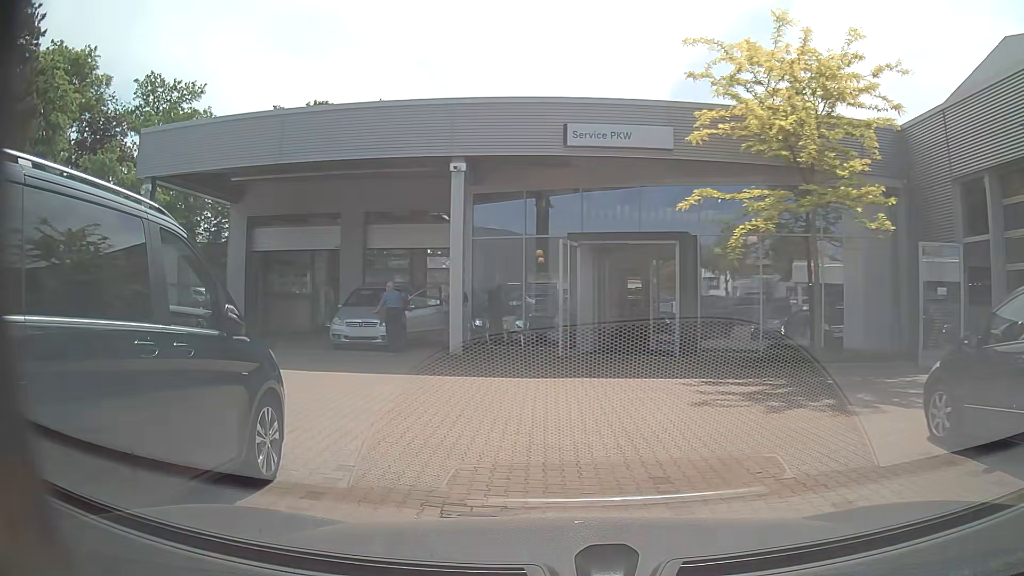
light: Day
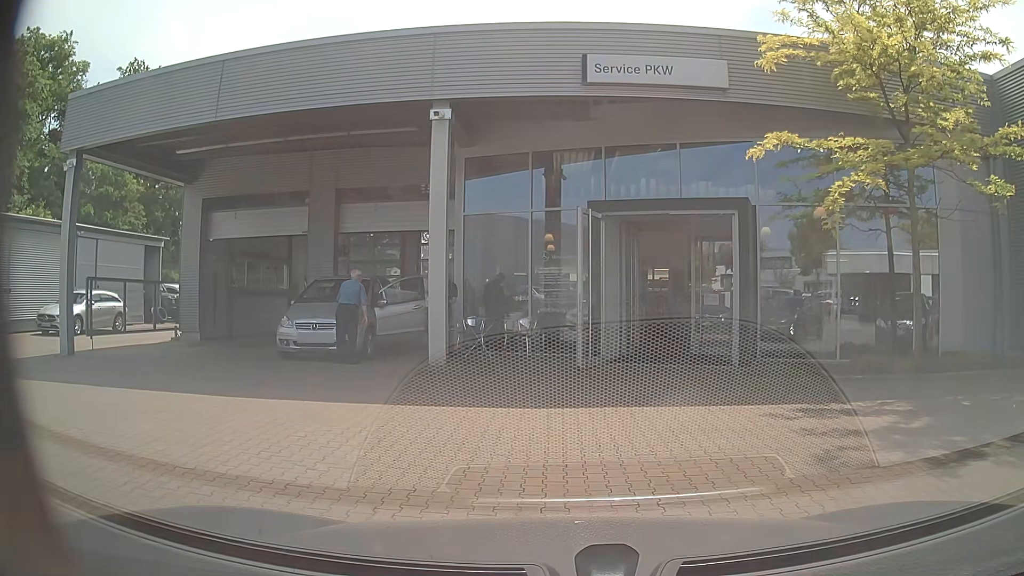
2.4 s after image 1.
(-0.1, +3.7) m; -2°
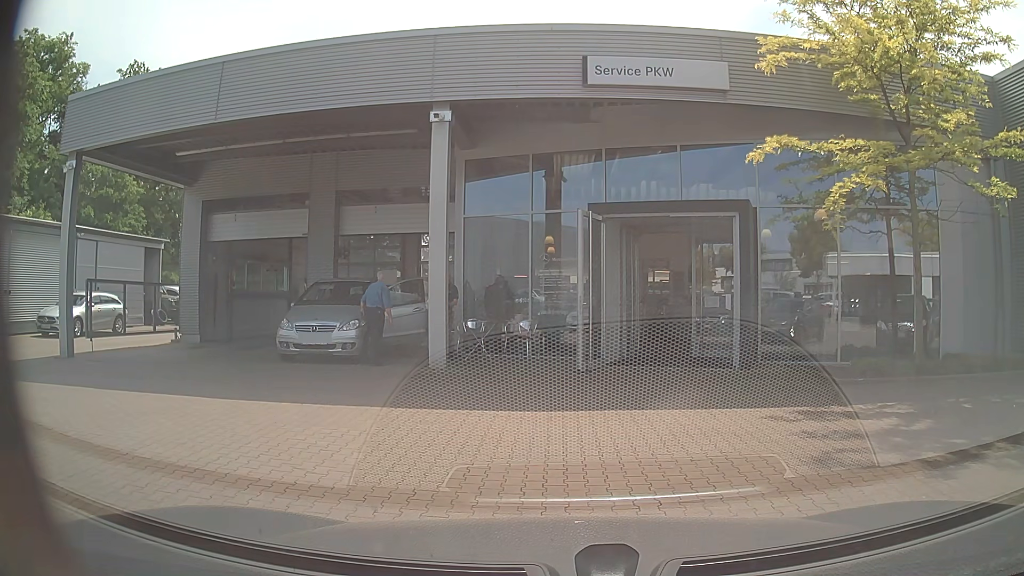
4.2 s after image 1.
(0.0, +0.1) m; 0°
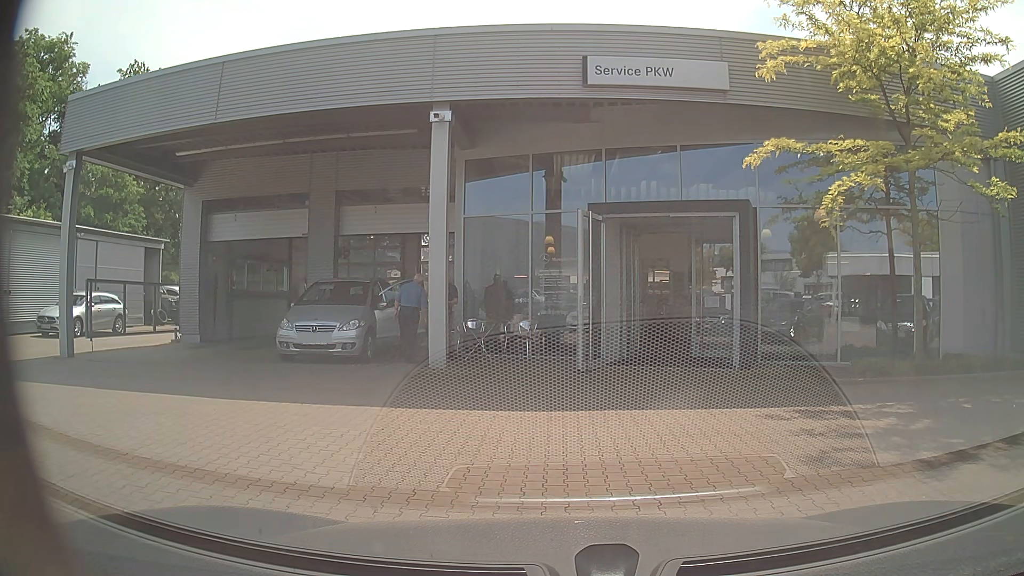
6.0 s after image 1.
(0.0, 0.0) m; 0°
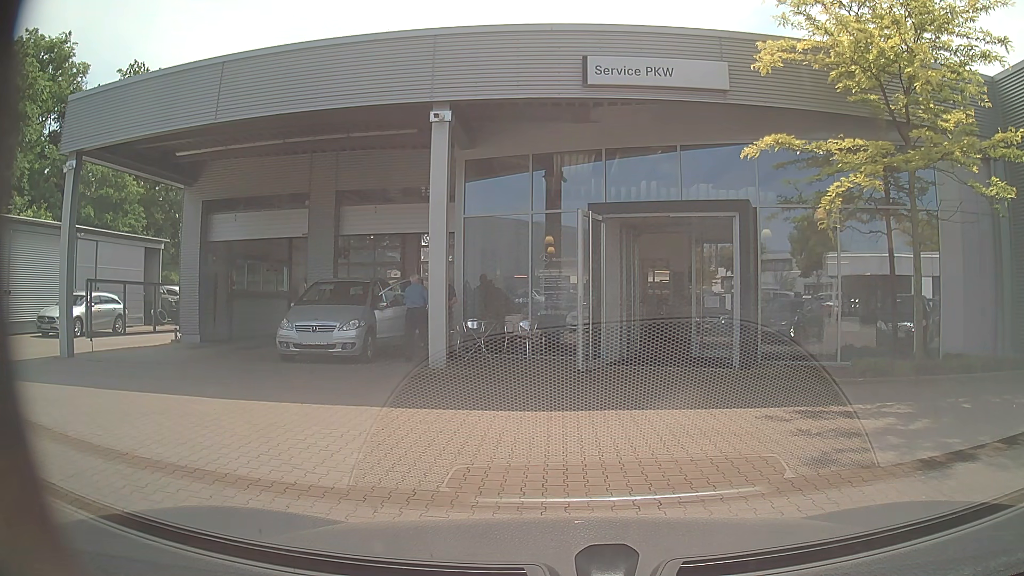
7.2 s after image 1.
(0.0, 0.0) m; 0°
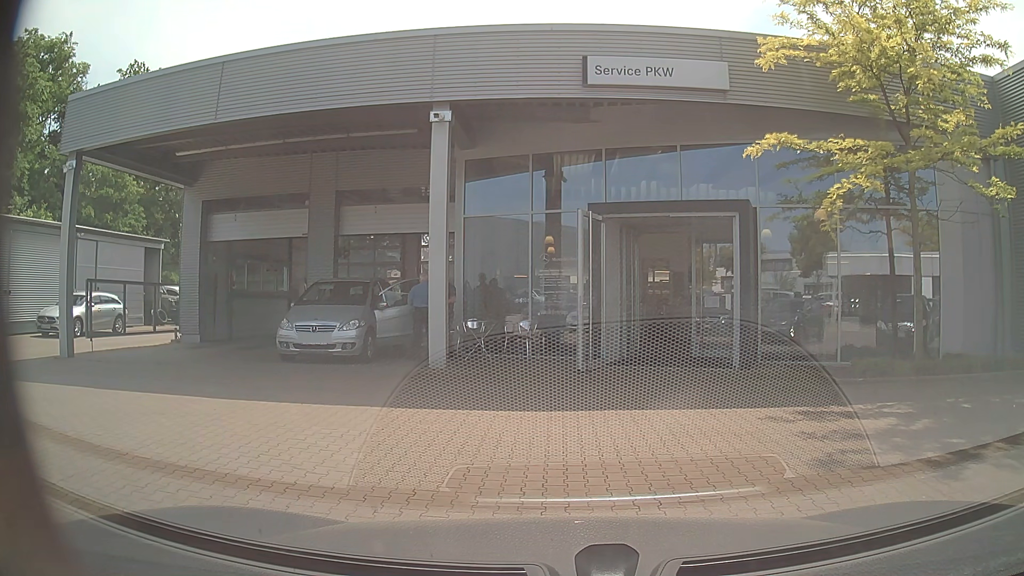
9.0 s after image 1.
(0.0, 0.0) m; 0°
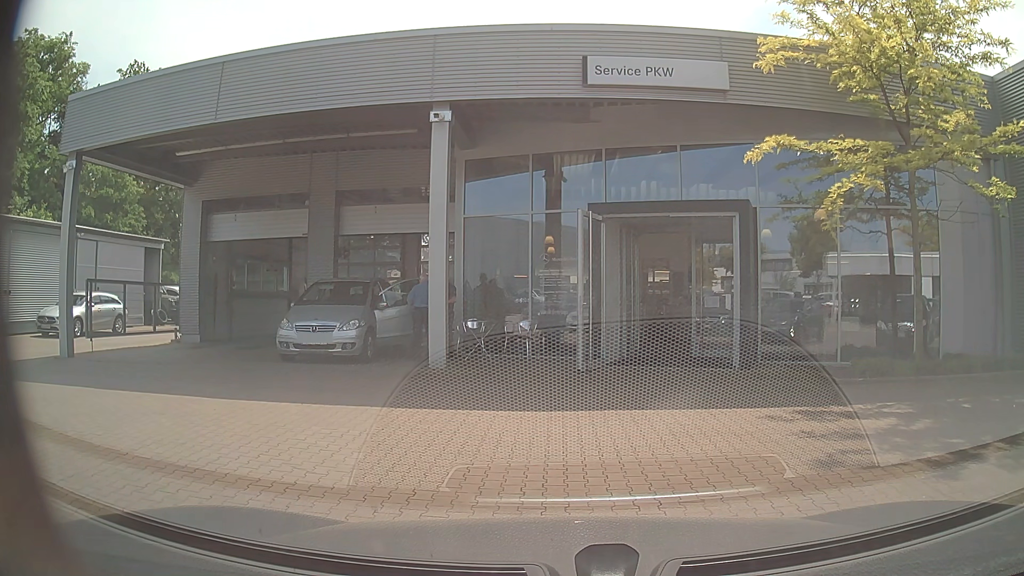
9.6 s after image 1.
(0.0, 0.0) m; 0°
